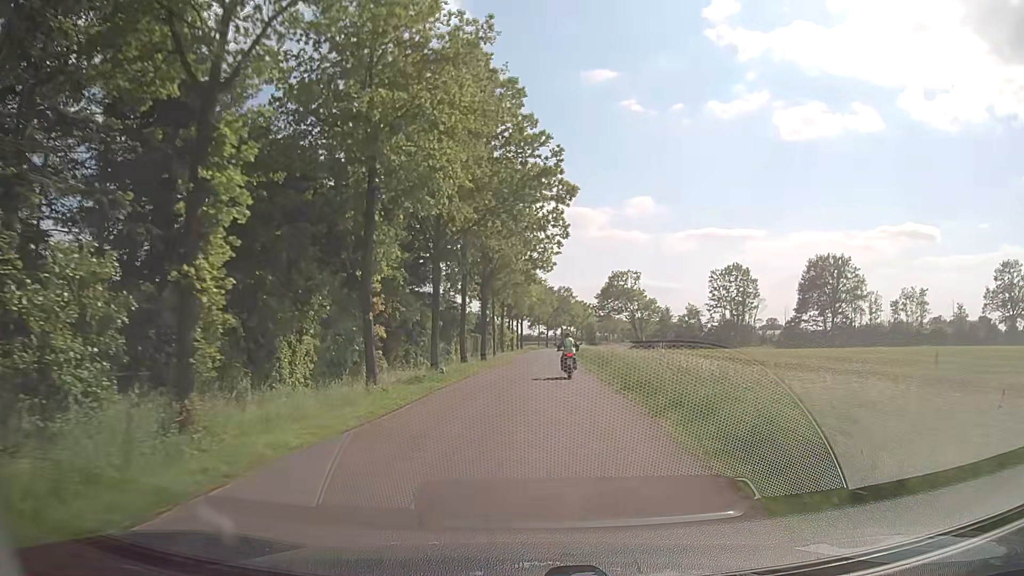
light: Day
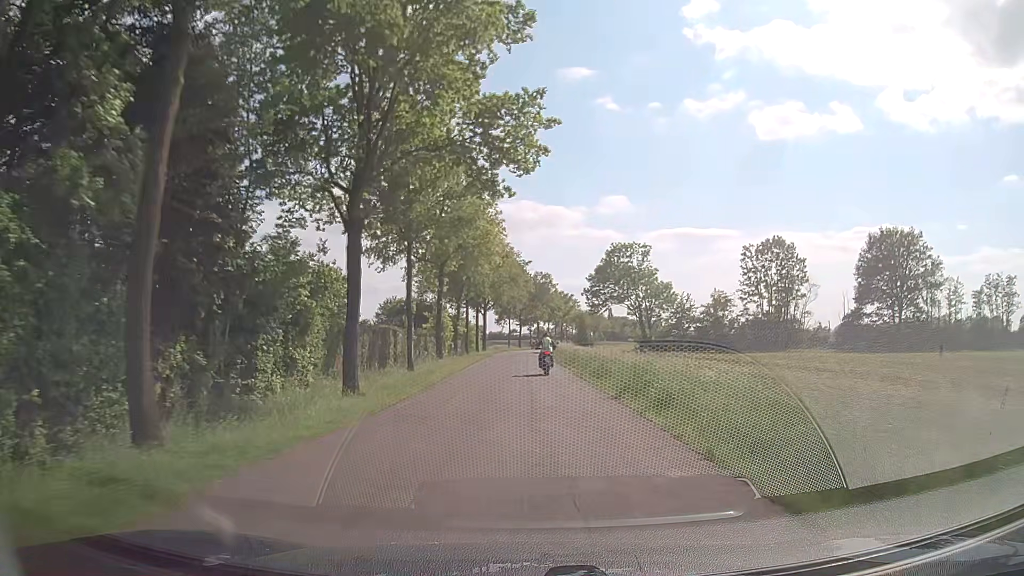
(+0.9, +31.2) m; +3°
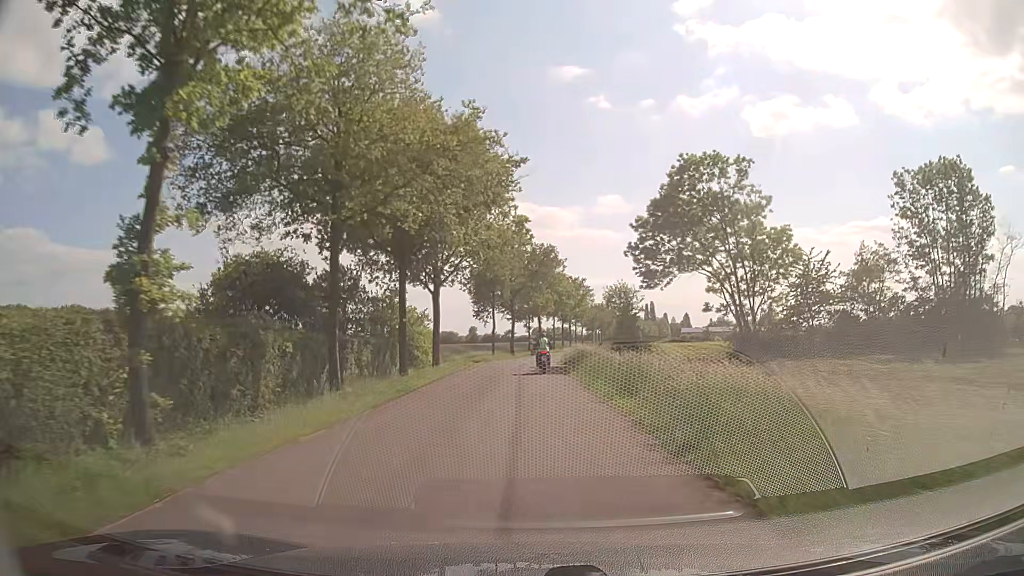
(-0.4, +39.5) m; 0°
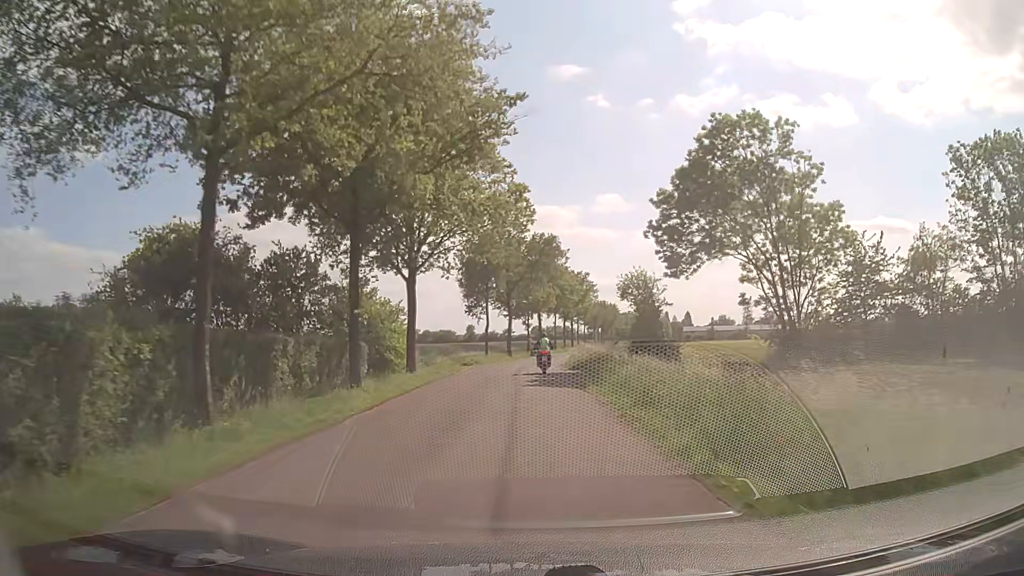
(0.0, +8.0) m; 0°
(0, +10) (0, +20) (0, +30) (+1, +40) (+2, +50) (+3, +60) (+5, +70) (+6, +80) (+8, +89) (+10, +99) m
